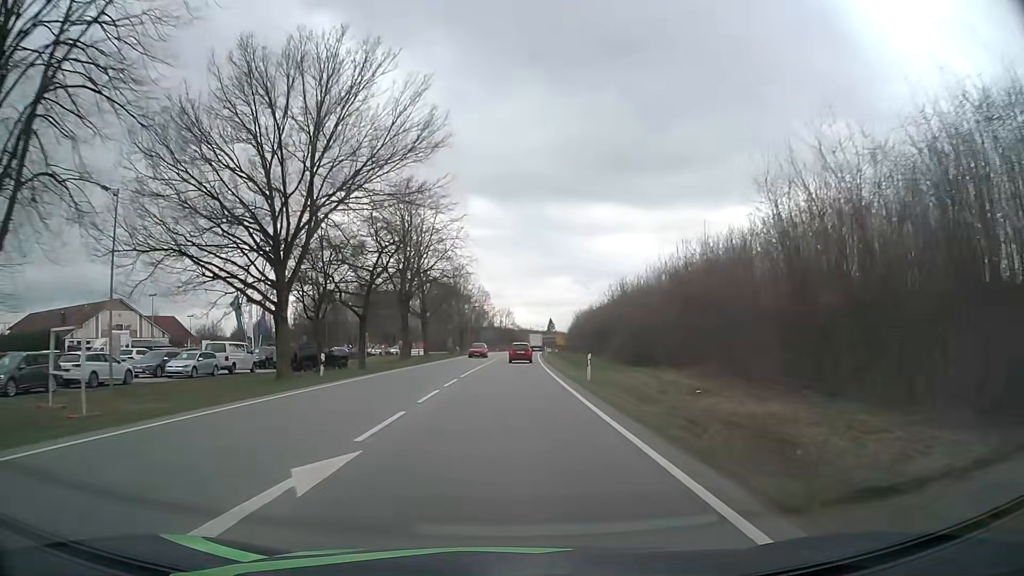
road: primary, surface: asphalt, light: Day
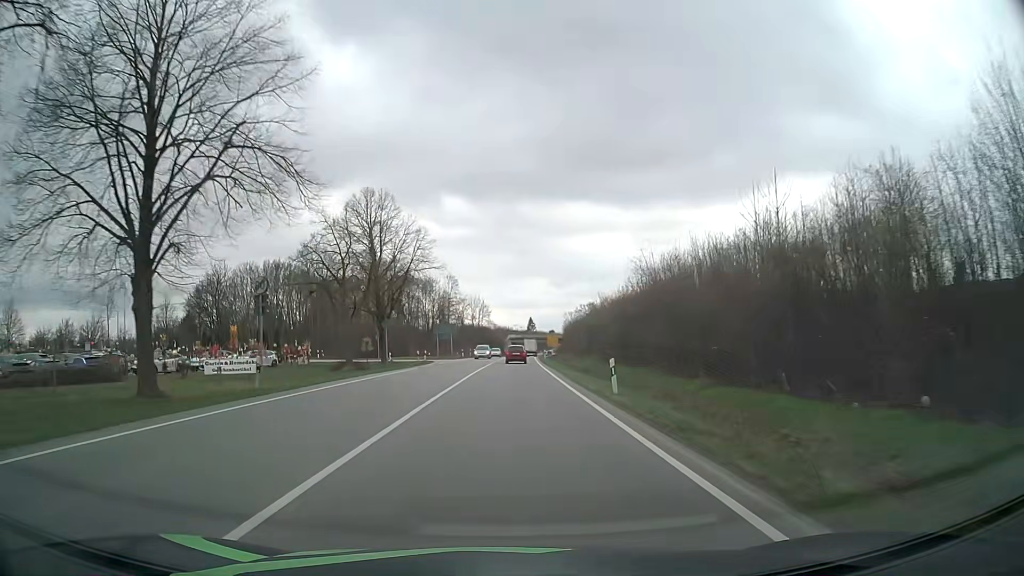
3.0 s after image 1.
(+1.1, +55.7) m; +2°
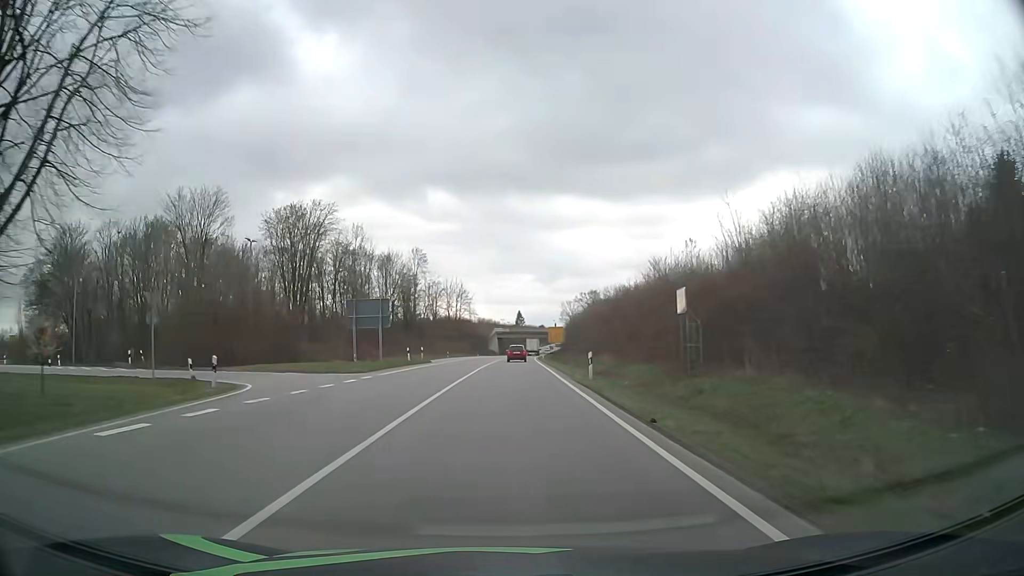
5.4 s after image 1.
(+0.5, +44.5) m; +1°
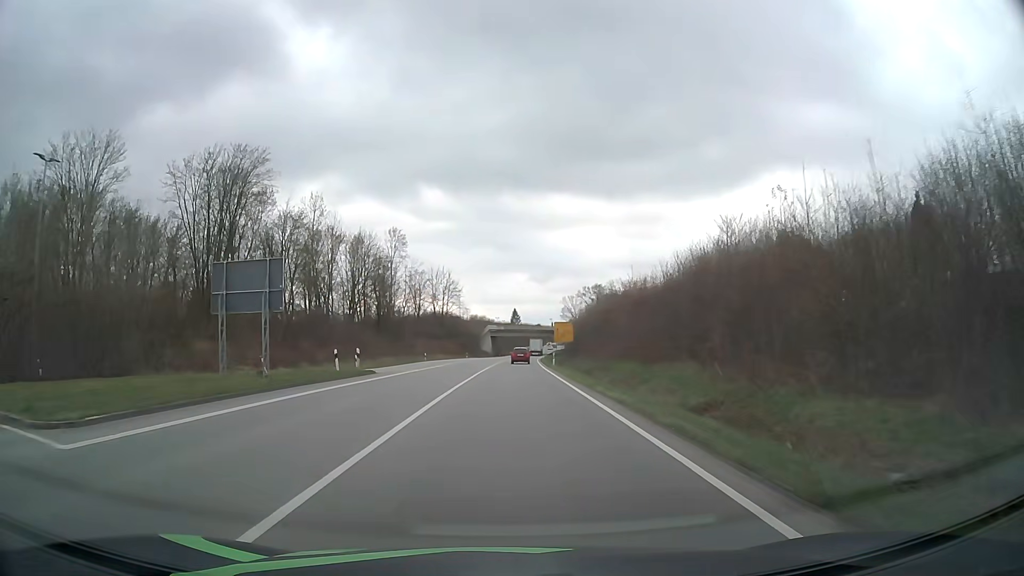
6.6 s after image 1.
(0.0, +22.5) m; 0°
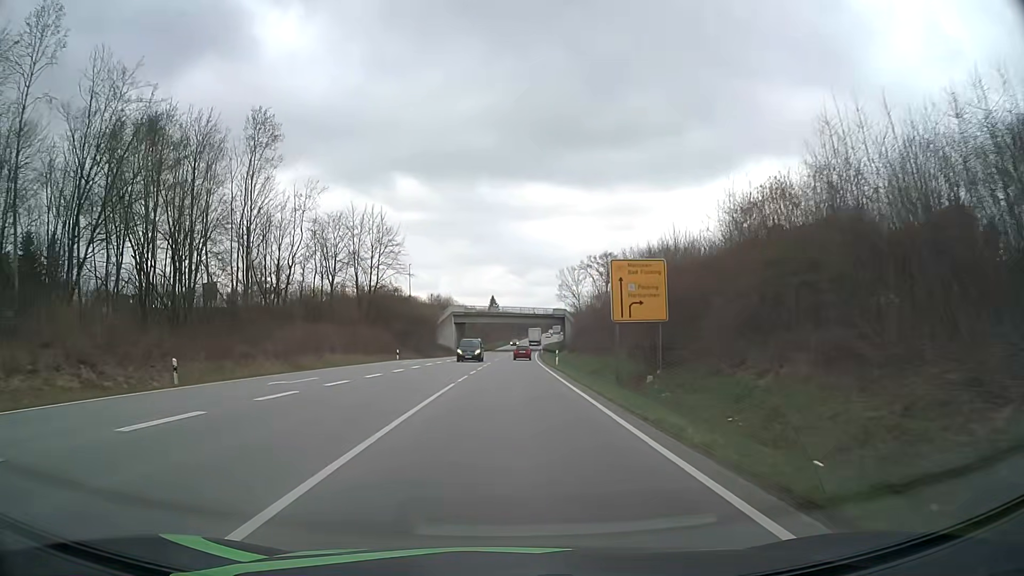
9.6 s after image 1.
(+1.0, +57.1) m; +2°
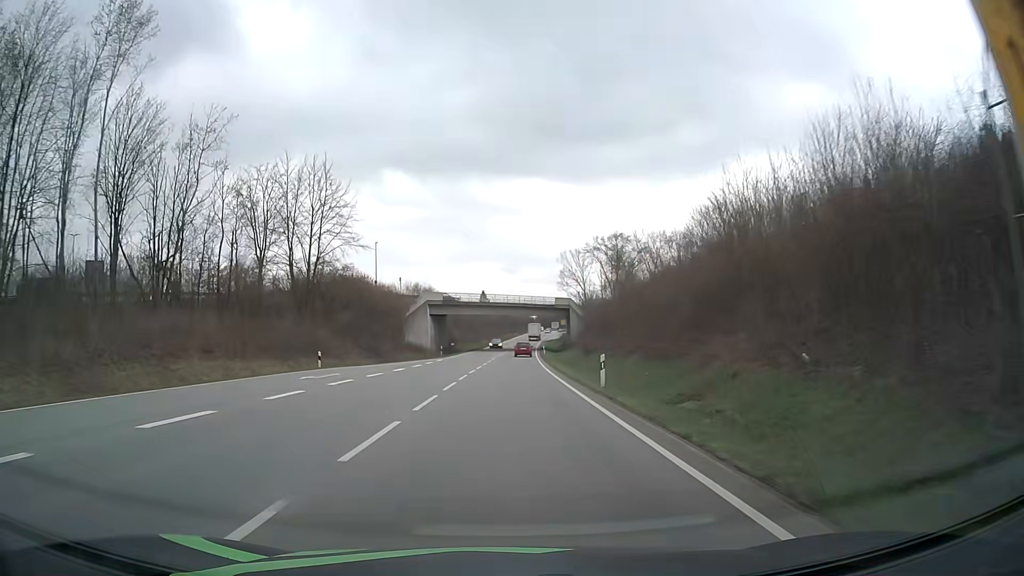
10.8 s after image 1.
(+0.1, +23.4) m; +1°
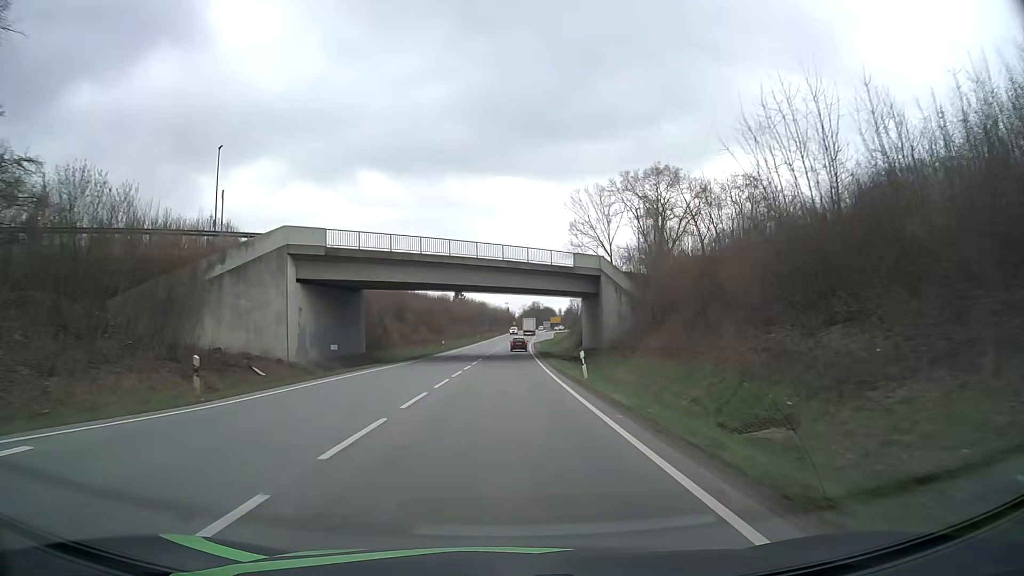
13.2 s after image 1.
(+0.8, +47.7) m; +2°
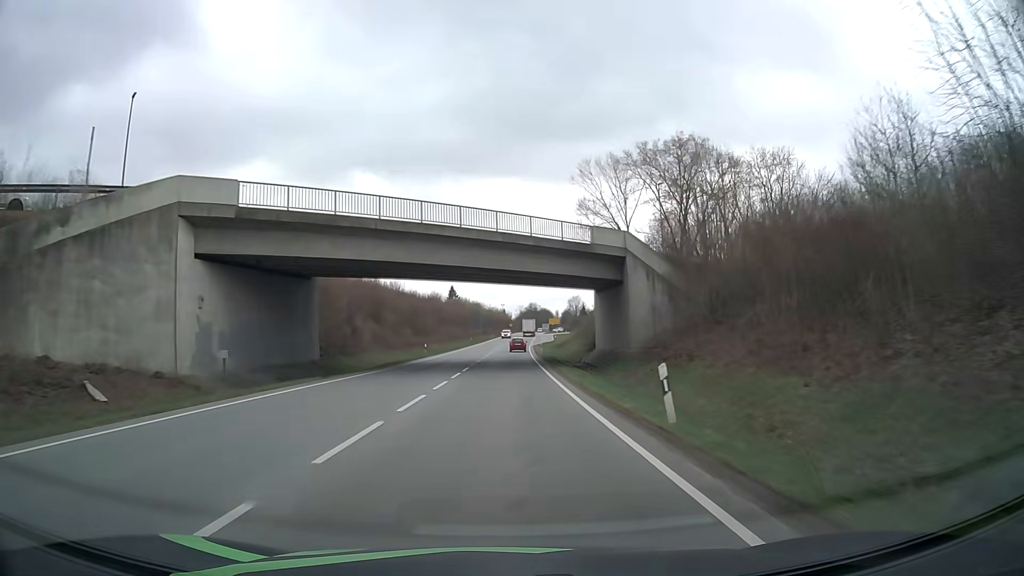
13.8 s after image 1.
(+0.1, +12.1) m; +1°
(0, +10) (0, +20) (0, +30) (0, +40) (0, +50) (0, +60) (0, +70) (+1, +80) (+1, +90) (+1, +100) m
